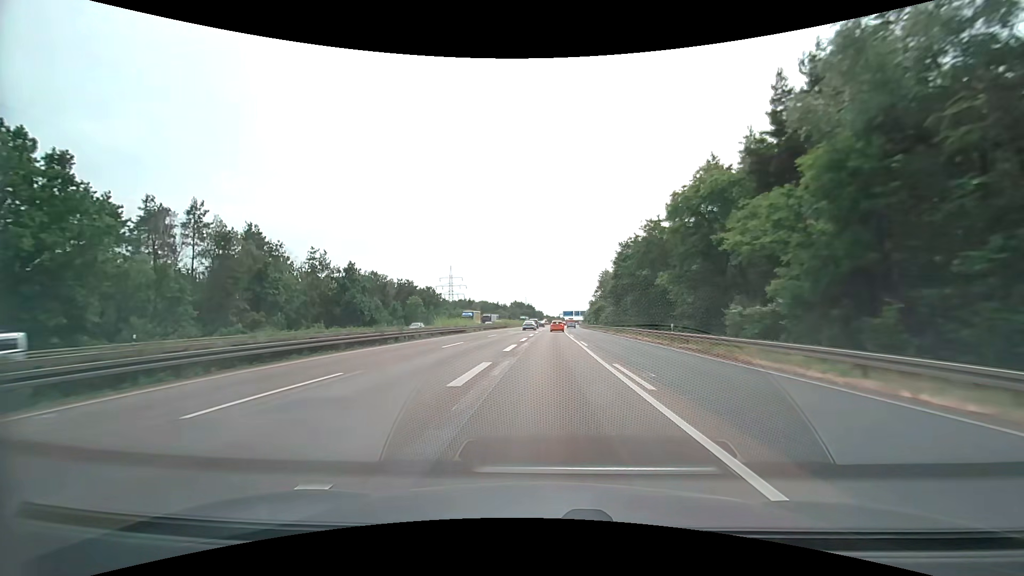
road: motorway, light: Day
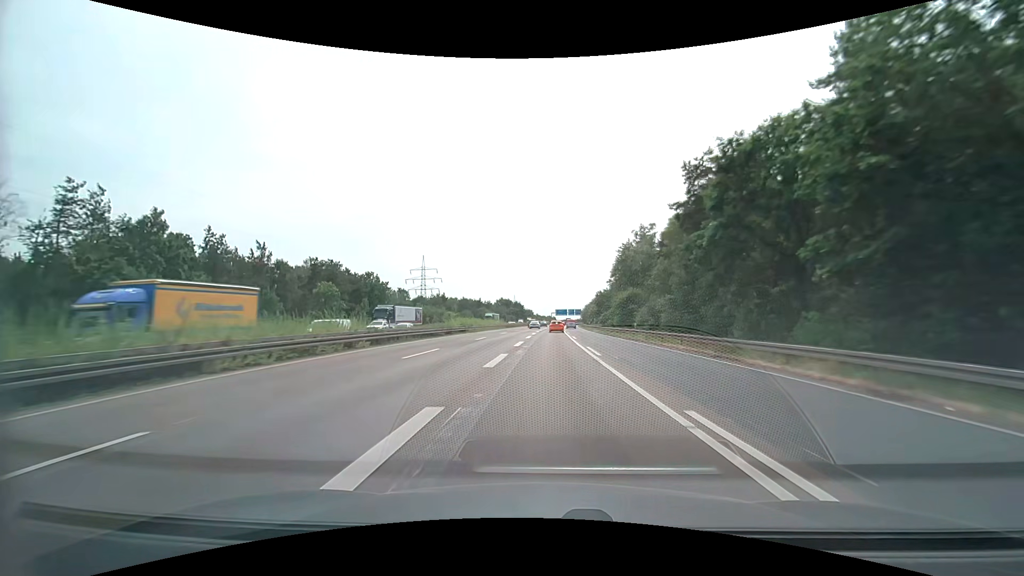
(-0.3, +43.9) m; 0°
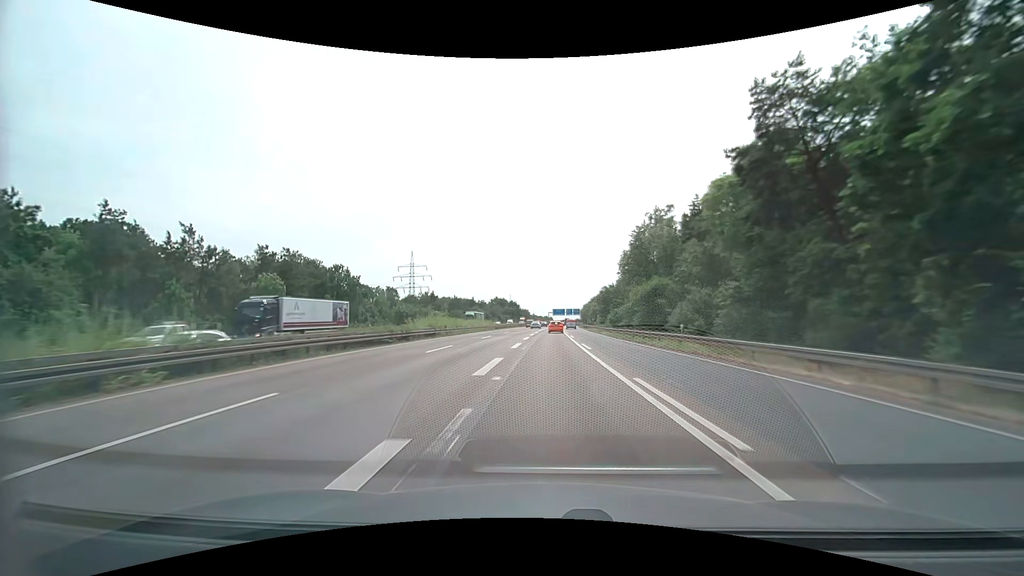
(+0.1, +14.6) m; +1°
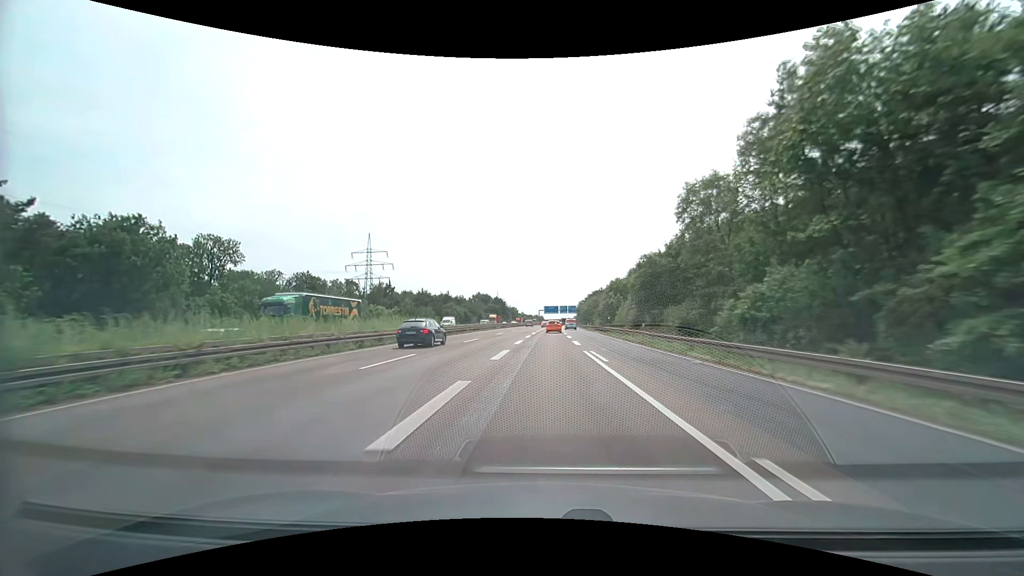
(+0.3, +43.9) m; +1°
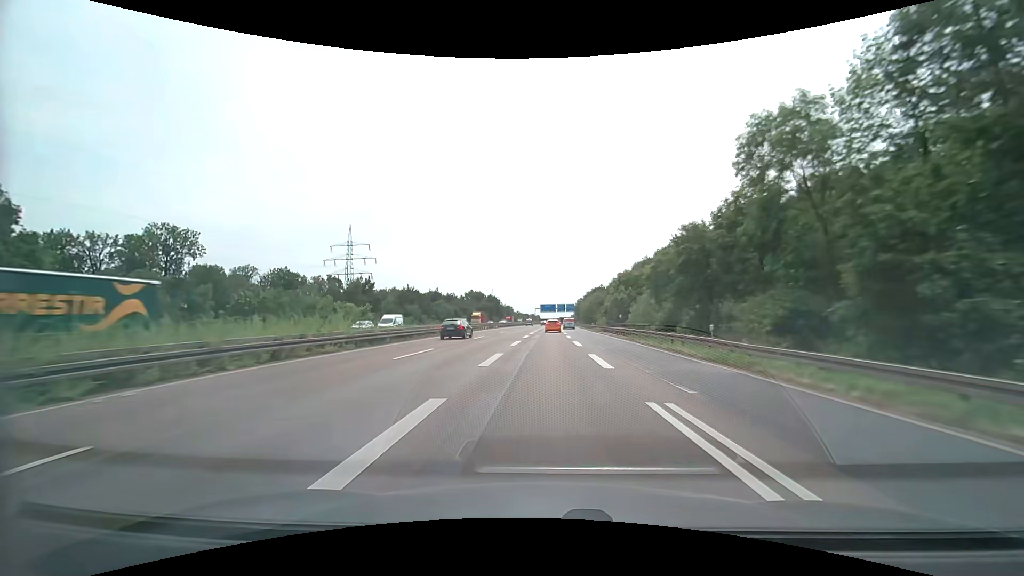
(0.0, +14.7) m; 0°
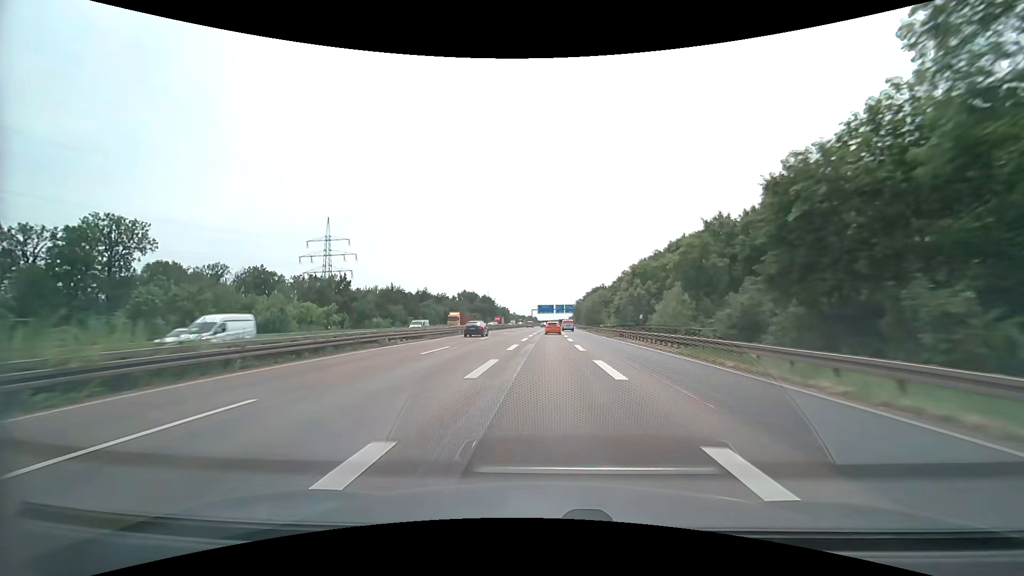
(0.0, +14.7) m; 0°
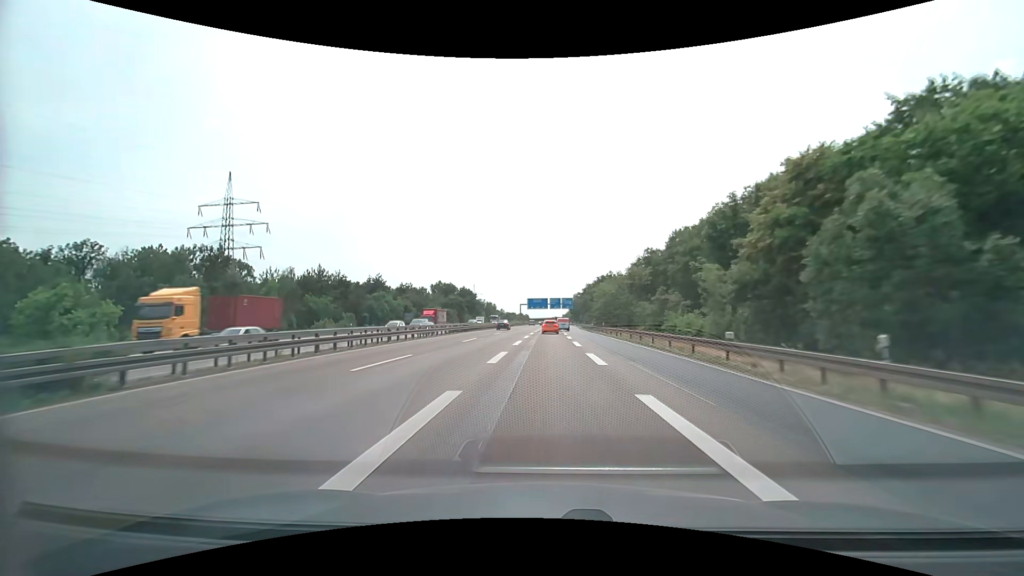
(+0.2, +43.9) m; +1°
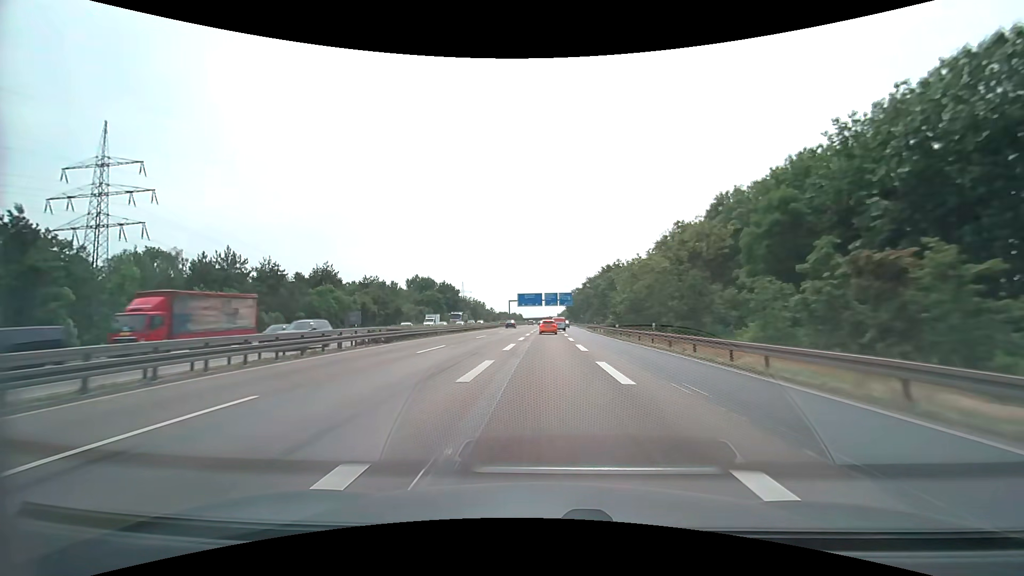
(+0.2, +28.8) m; +1°
(0, +10) (0, +20) (0, +30) (0, +40) (0, +50) (0, +60) (0, +70) (+1, +80) (+1, +90) (+1, +100) m
